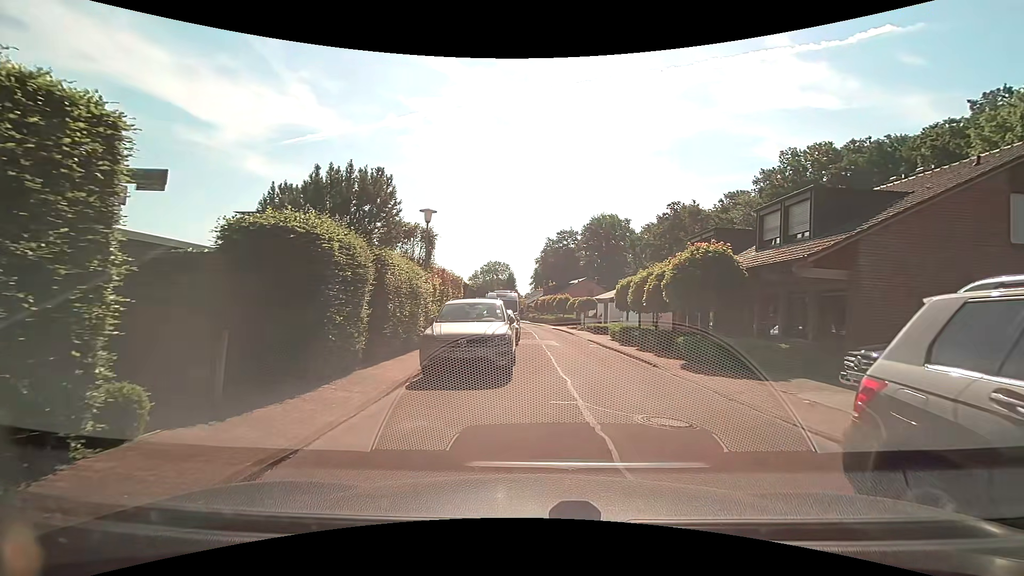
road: residential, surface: asphalt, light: Day
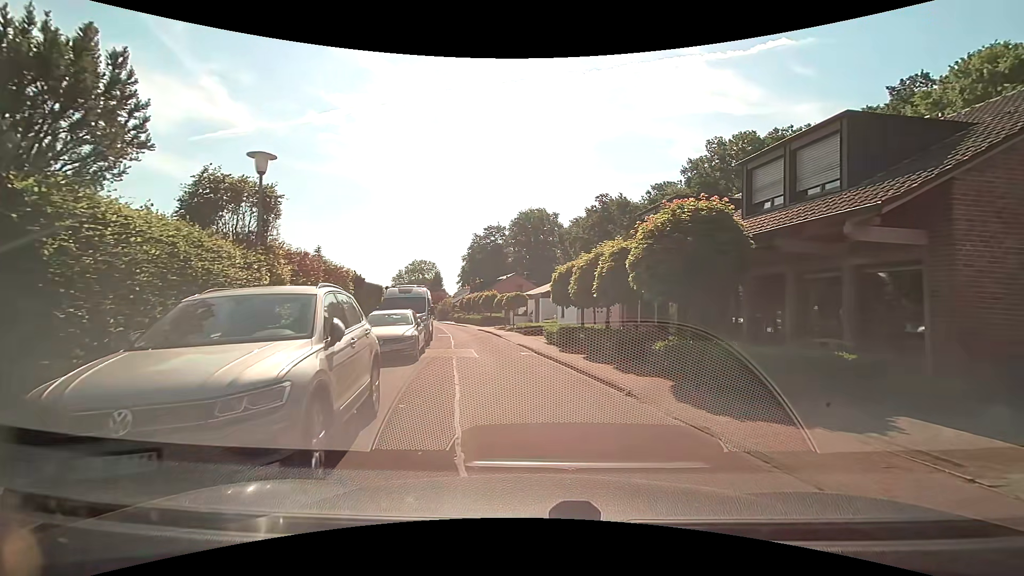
(+0.3, +6.3) m; +8°
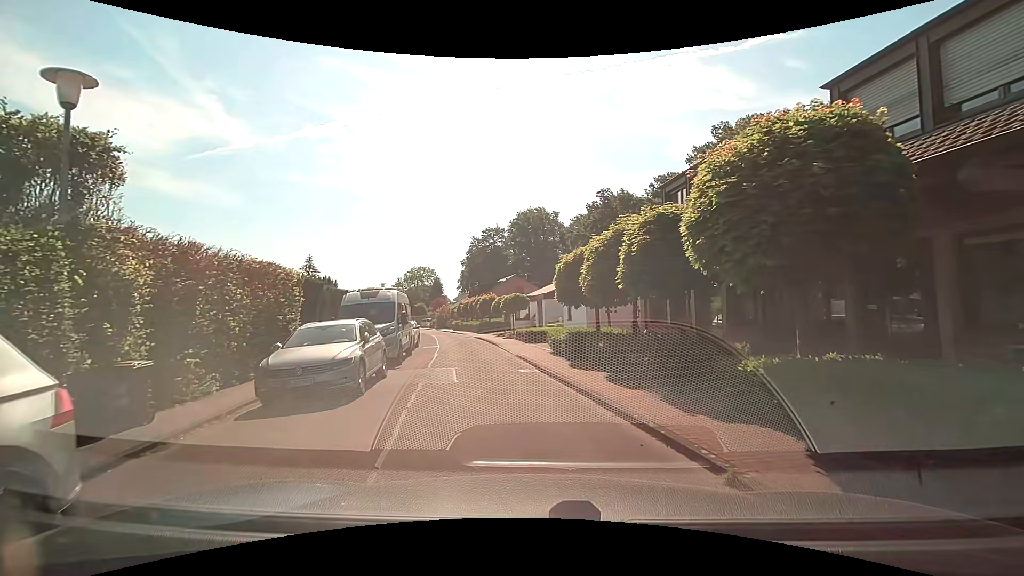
(+0.1, +4.7) m; +1°
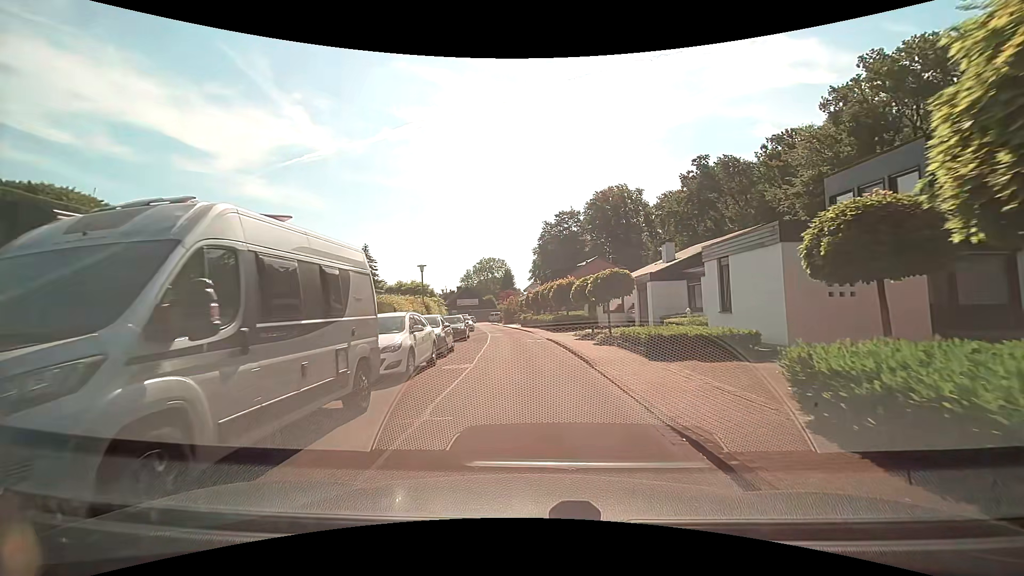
(-1.6, +13.2) m; -10°
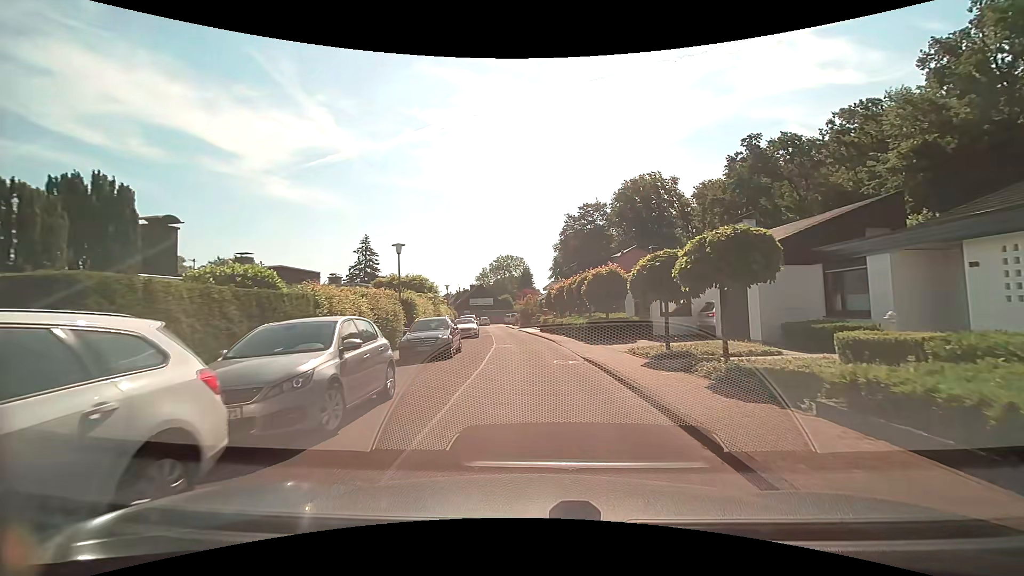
(-0.4, +10.7) m; -3°
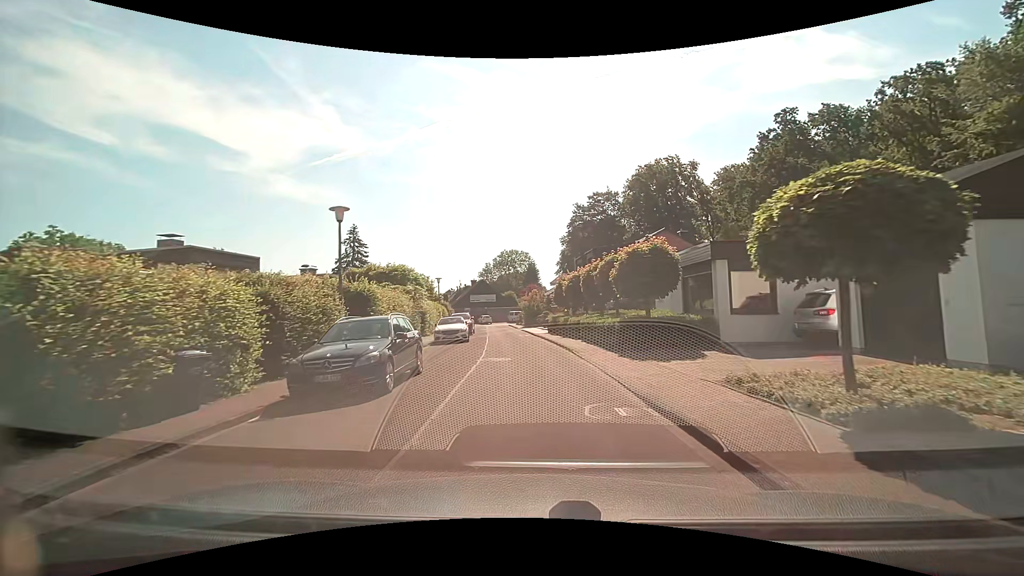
(0.0, +7.9) m; 0°
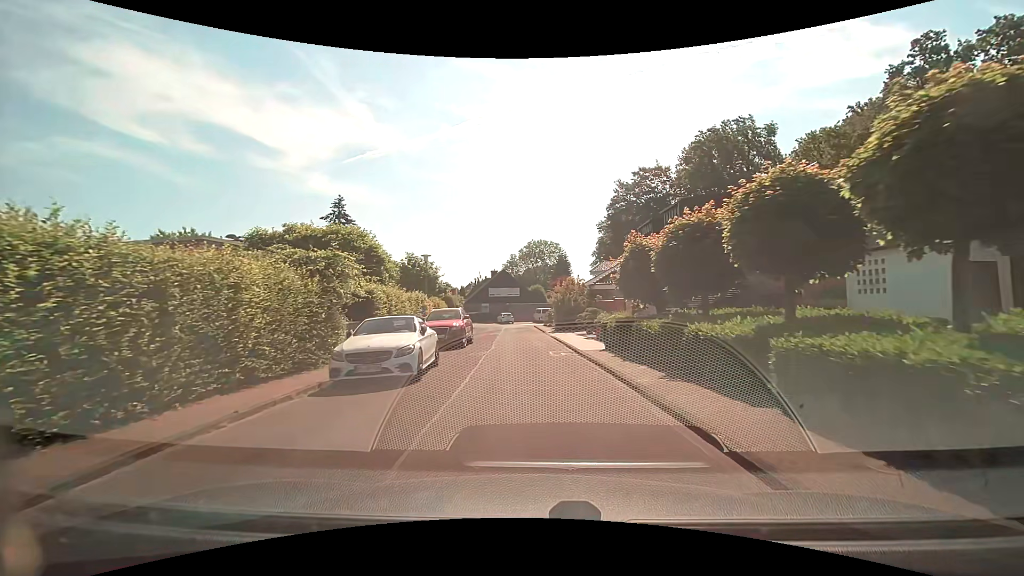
(-0.5, +16.2) m; -4°
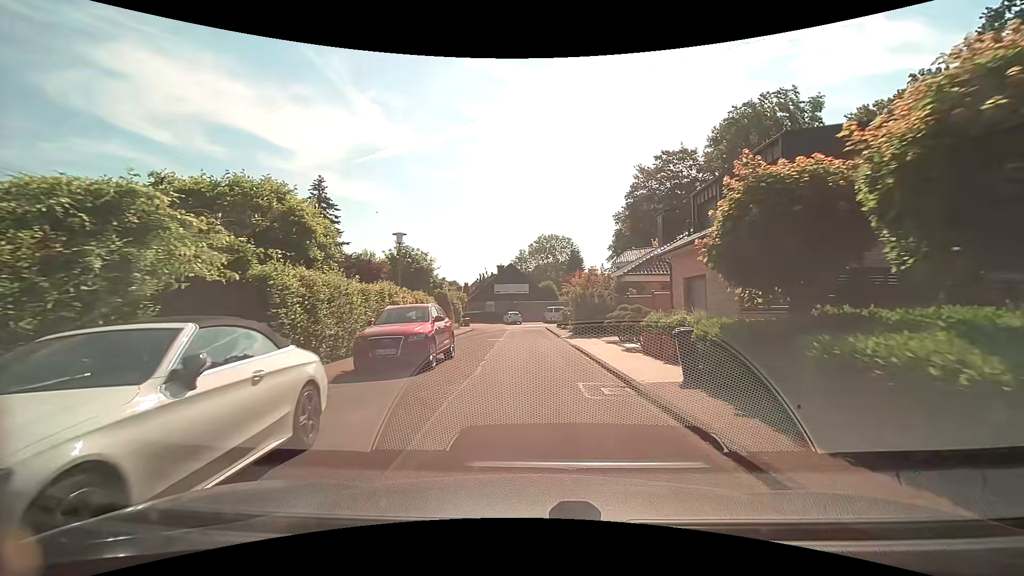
(0.0, +8.1) m; -1°
(0, +10) (0, +20) (0, +30) (-1, +40) (0, +50) (+5, +57) (+15, +59) (+25, +60) (+35, +60) (+45, +60) m
